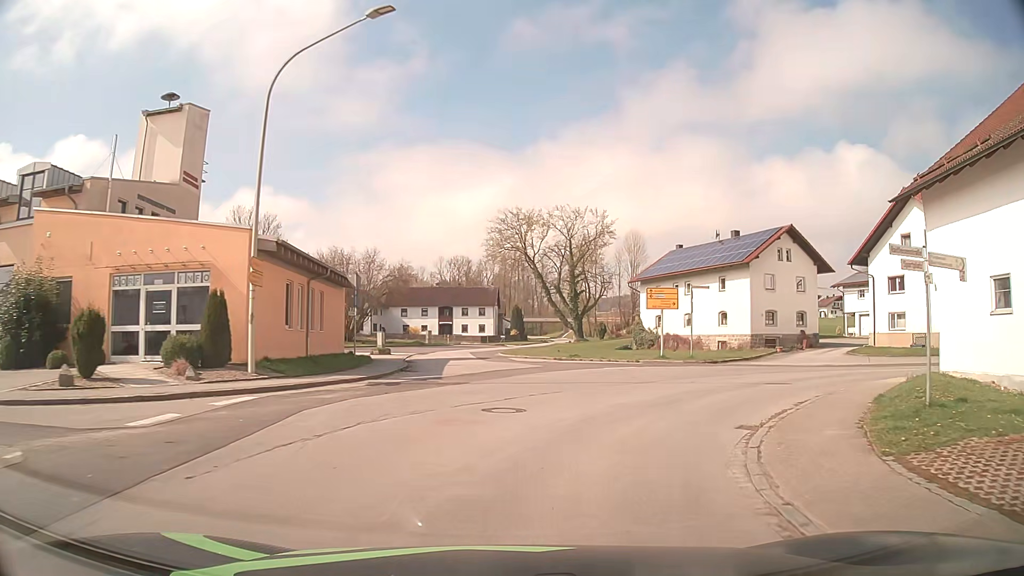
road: tertiary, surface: asphalt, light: Day
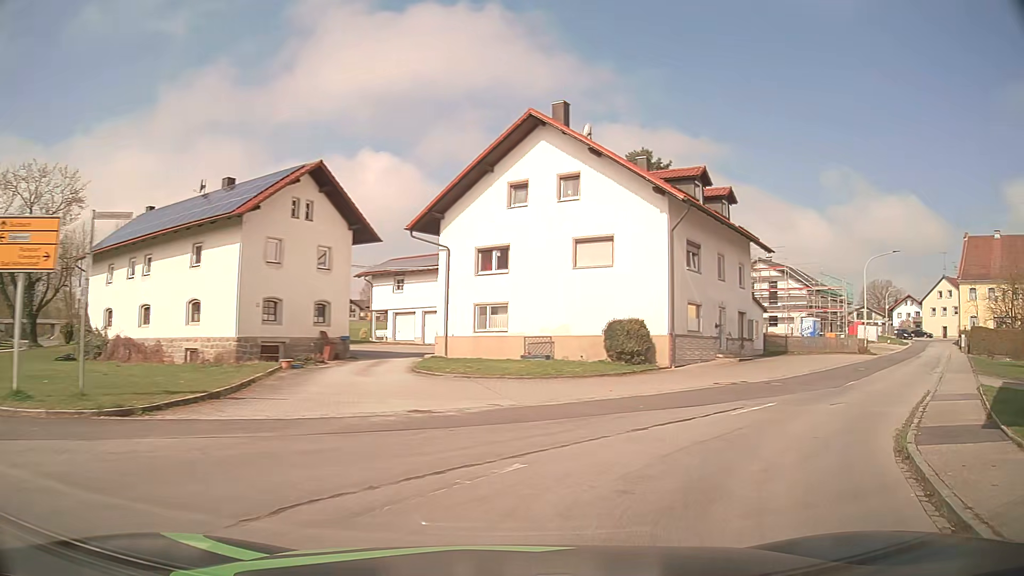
(+5.9, +18.0) m; +43°
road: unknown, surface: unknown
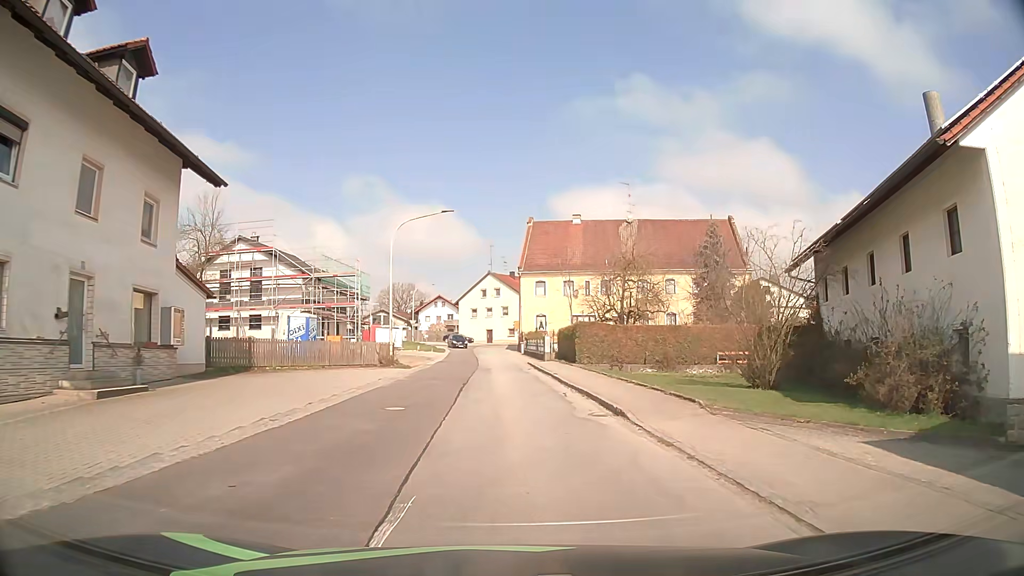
(+7.8, +16.5) m; +41°
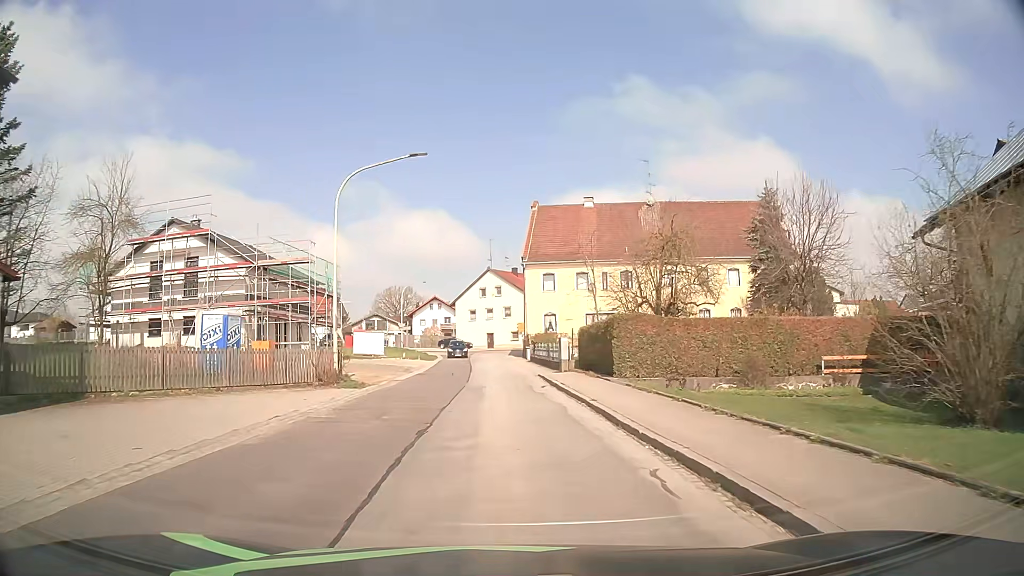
(+0.1, +11.0) m; 0°
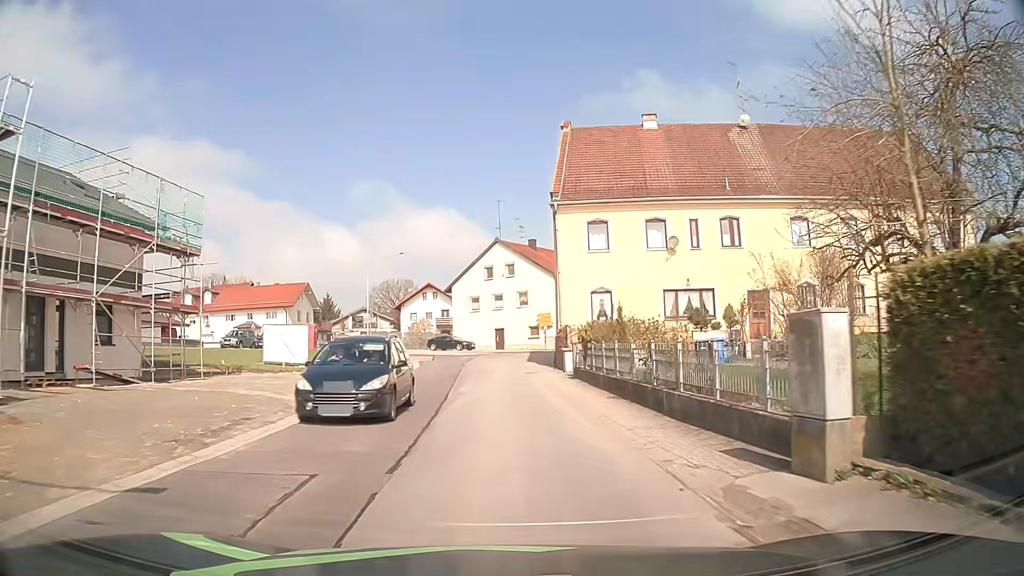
(-0.2, +24.0) m; -1°
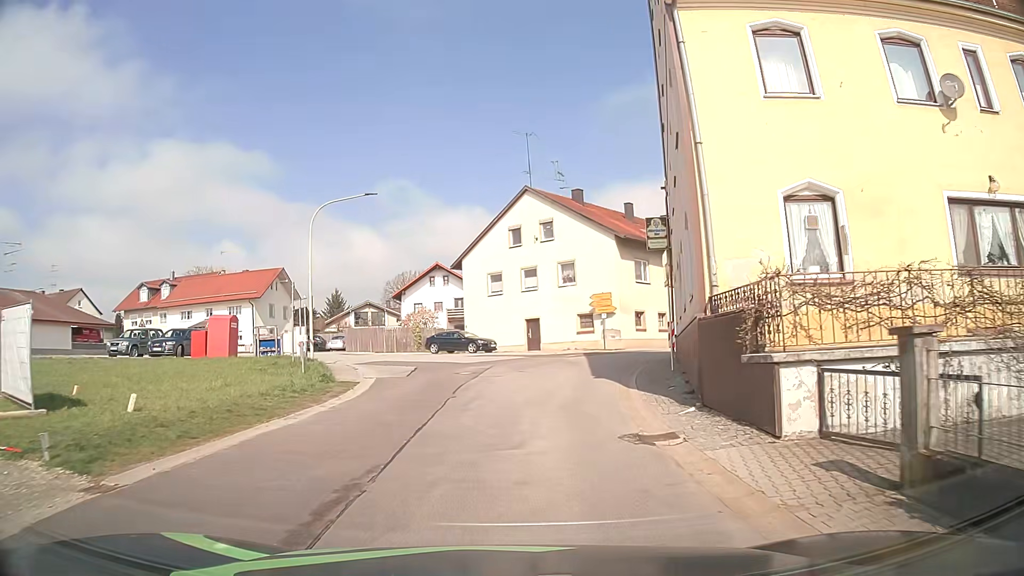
(-0.3, +20.4) m; -2°
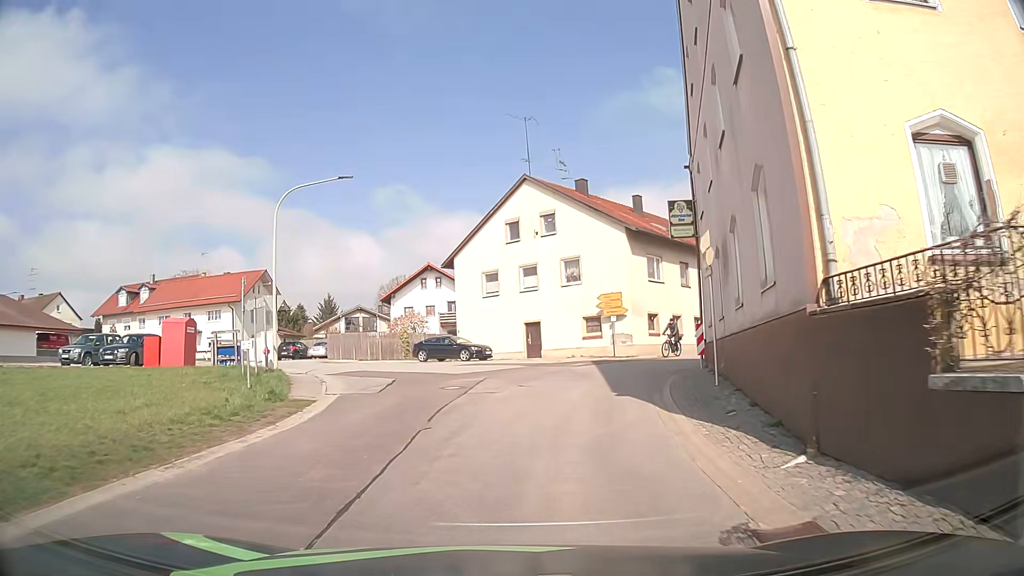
(0.0, +4.3) m; 0°
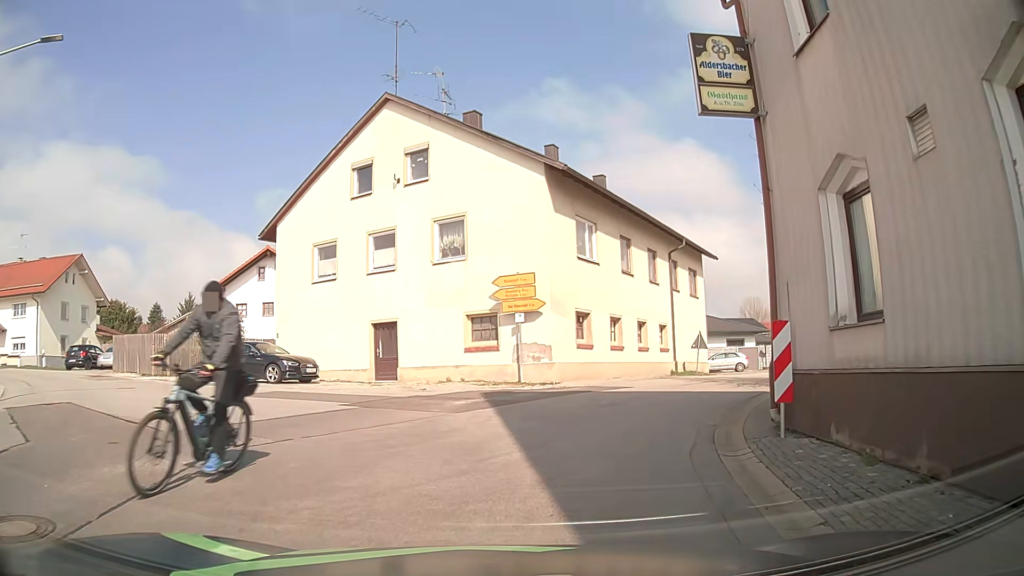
(+0.9, +13.6) m; +9°
(0, +10) (-6, +18) (-15, +23) (-23, +29) (-32, +33) (-42, +35) (-52, +35) (-62, +35) (-72, +35) (-82, +36) m
